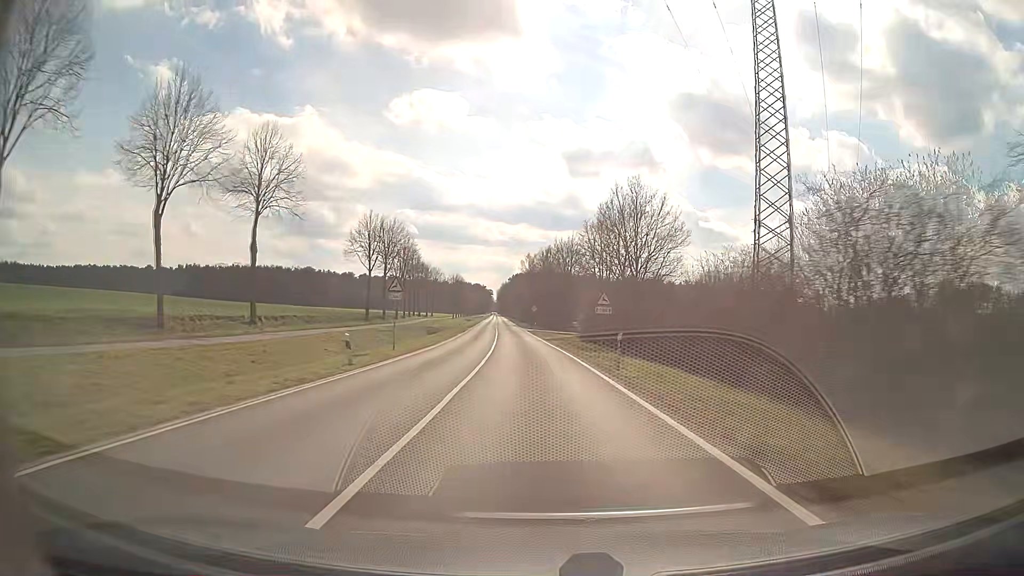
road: secondary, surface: asphalt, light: Day
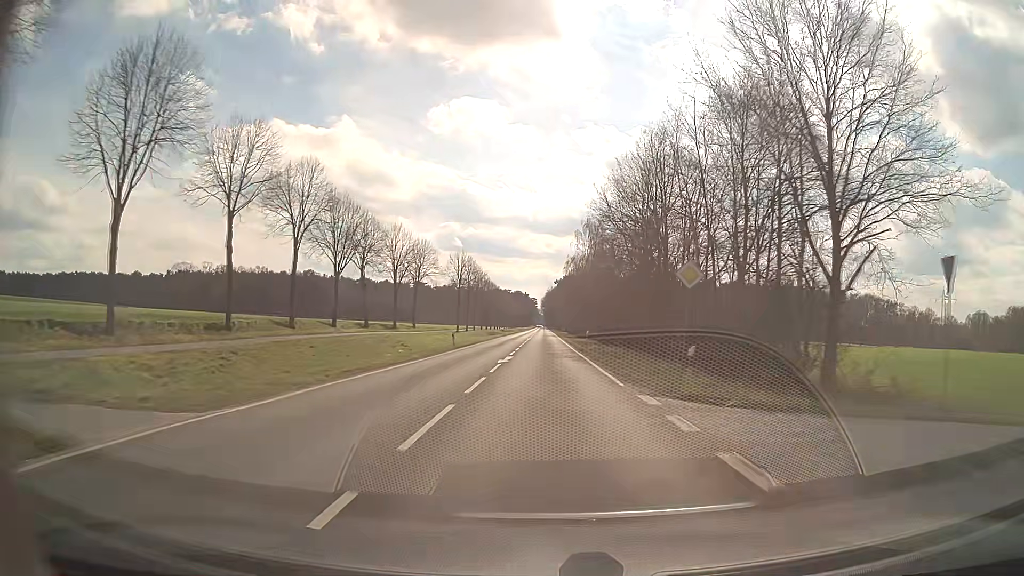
(-4.0, +79.5) m; -4°
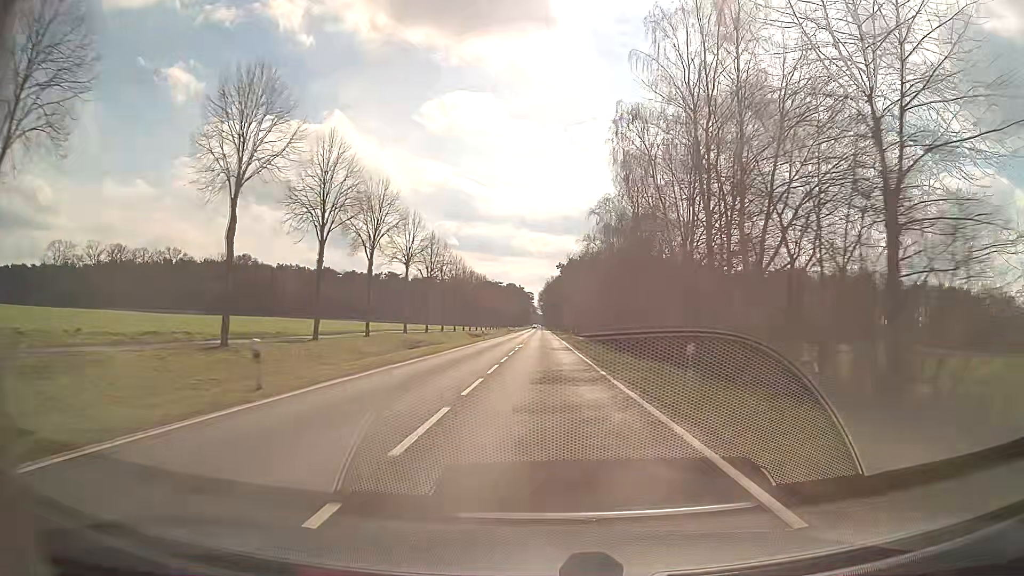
(0.0, +79.0) m; 0°
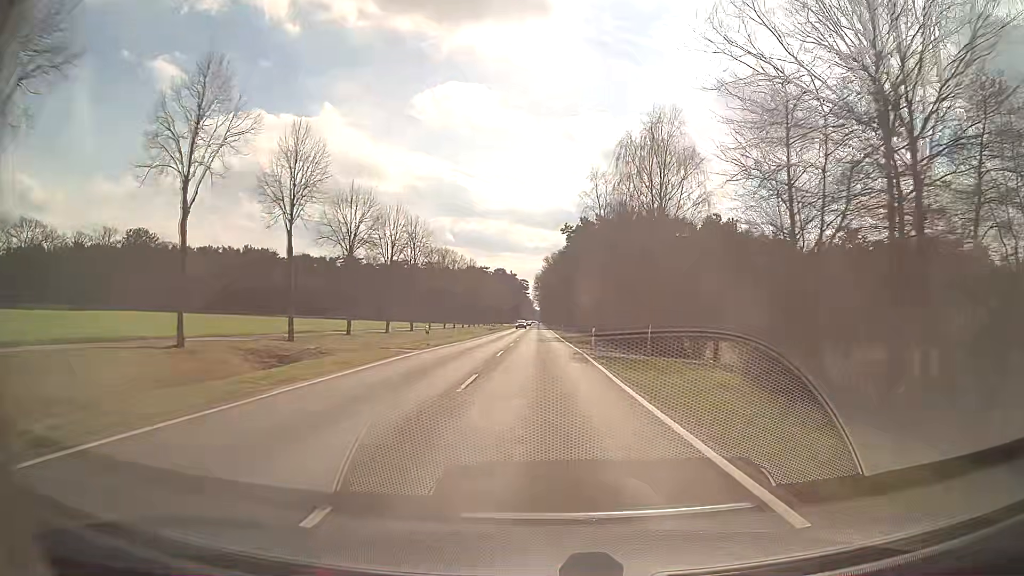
(0.0, +79.0) m; 0°
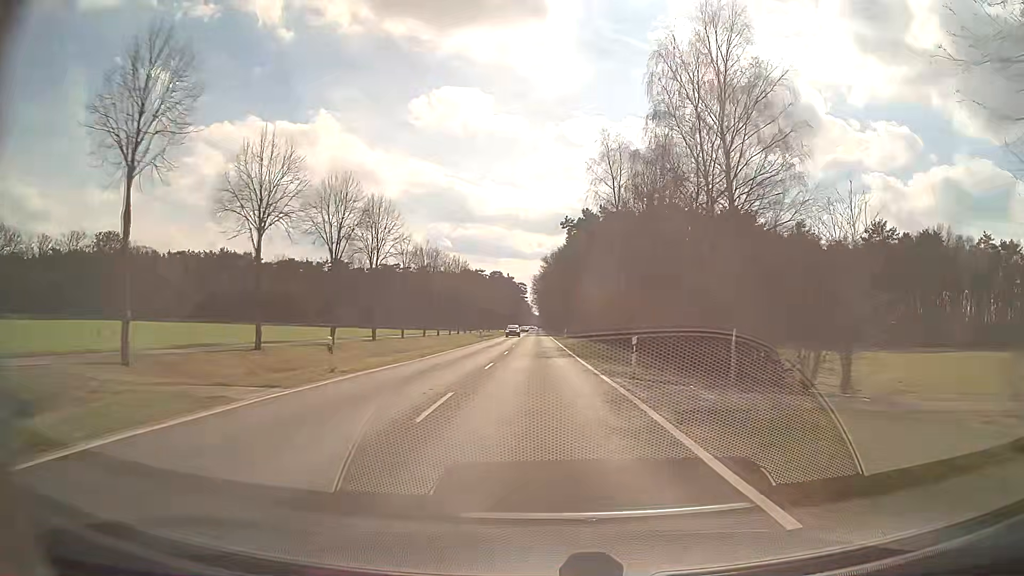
(0.0, +15.8) m; 0°
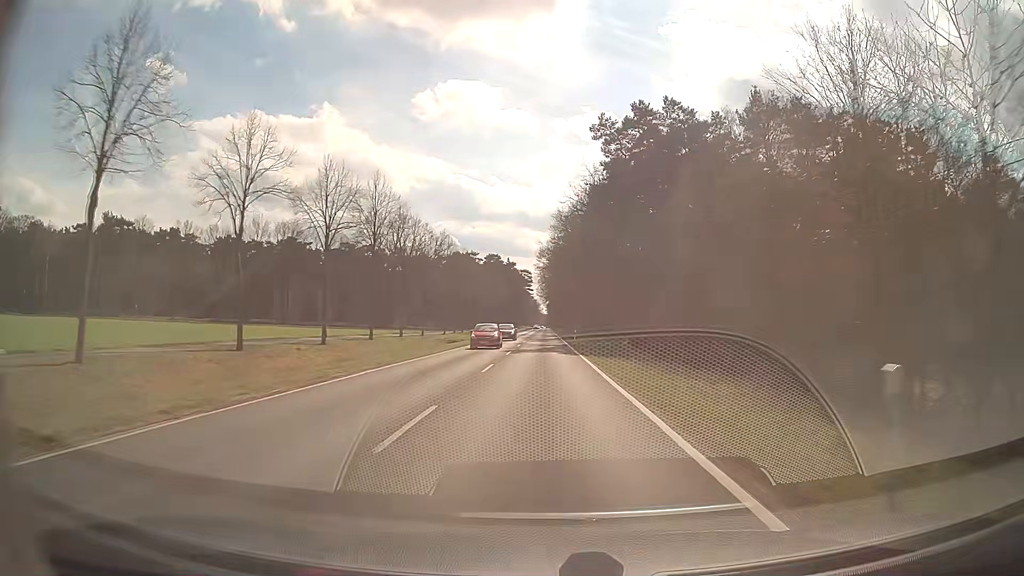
(-0.5, +63.1) m; -1°
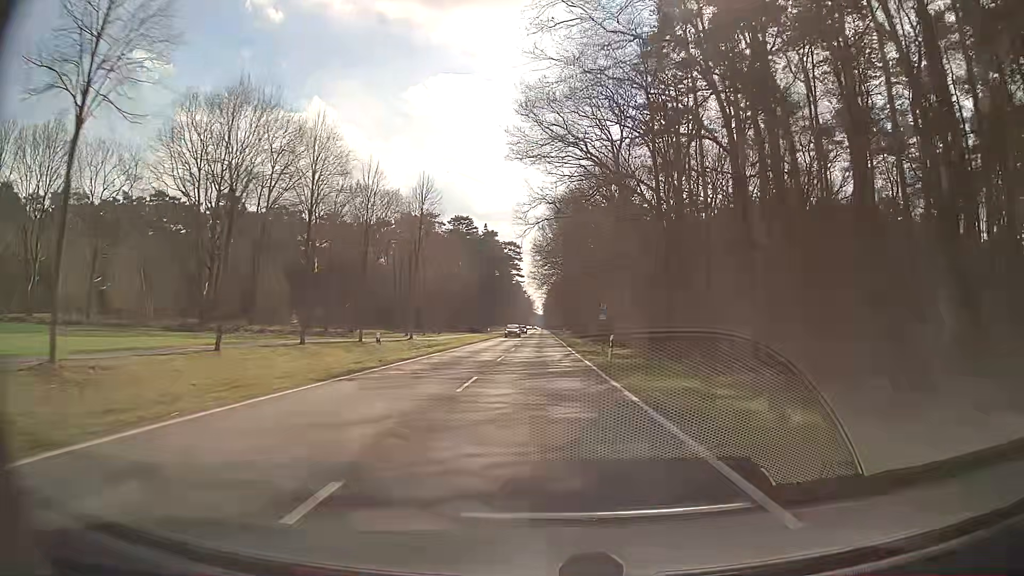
(+0.3, +78.9) m; 0°
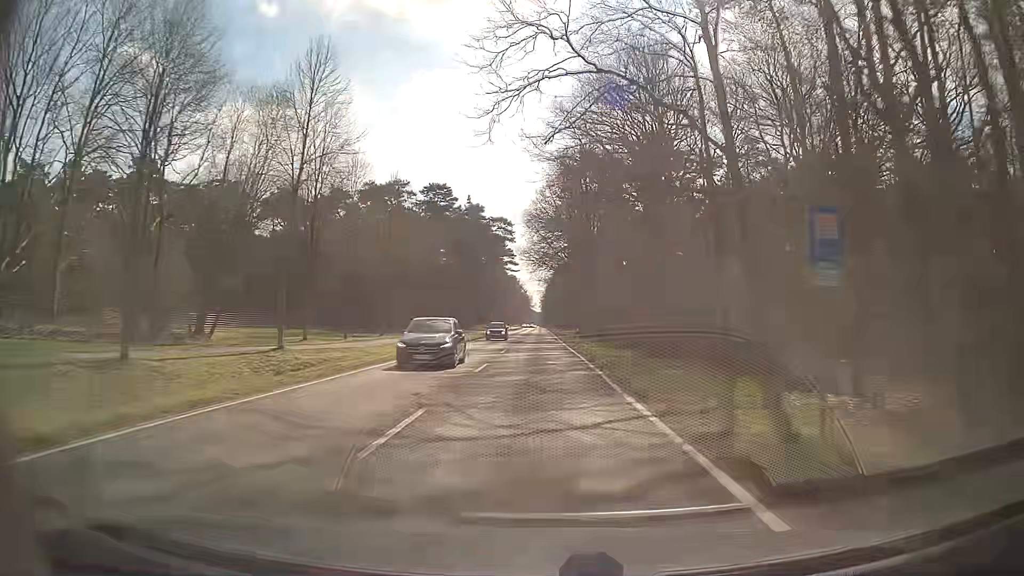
(0.0, +31.6) m; 0°
(0, +10) (0, +20) (0, +30) (0, +40) (0, +50) (0, +60) (0, +70) (0, +80) (0, +90) (0, +100) m
